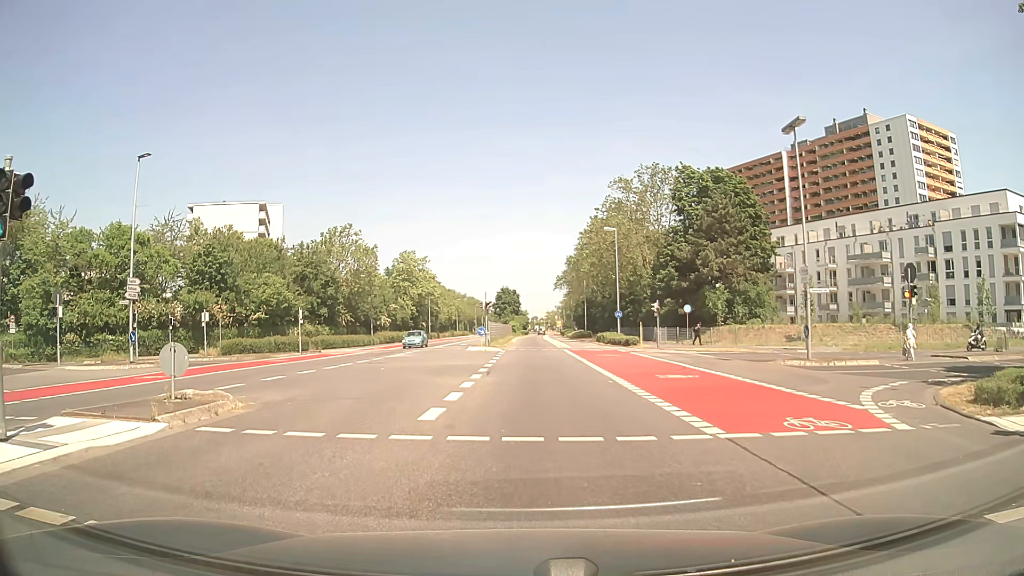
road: secondary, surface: asphalt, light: Day
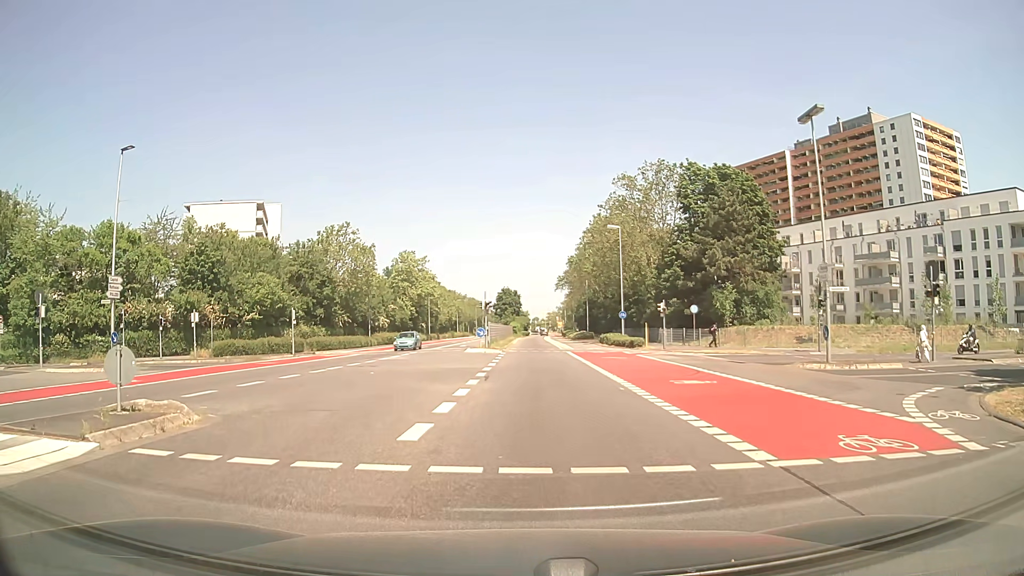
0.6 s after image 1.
(0.0, +1.9) m; -2°
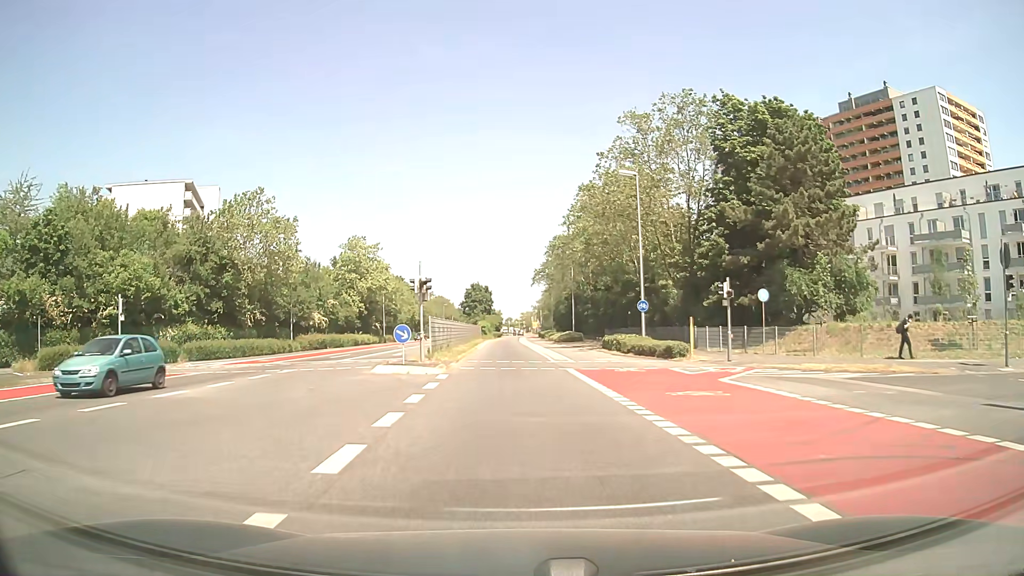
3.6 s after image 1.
(+1.1, +20.9) m; +4°
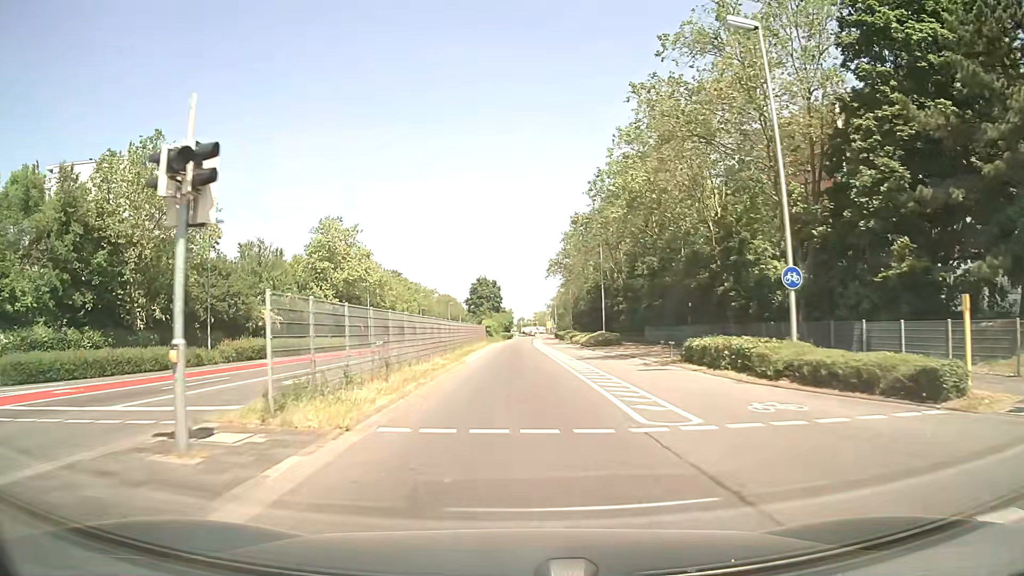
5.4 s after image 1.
(-0.1, +20.2) m; -1°
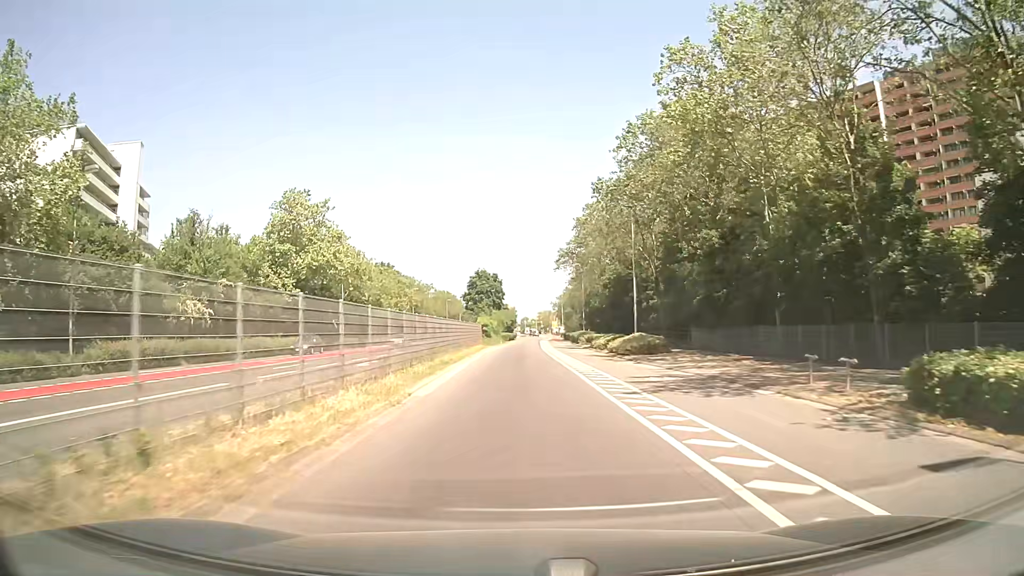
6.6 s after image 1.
(0.0, +16.2) m; 0°
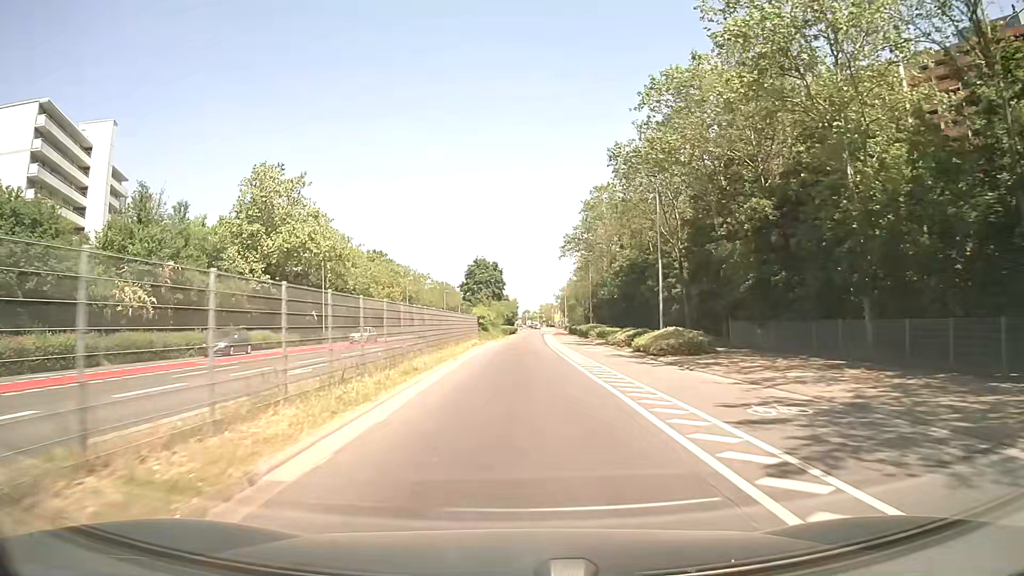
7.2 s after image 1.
(0.0, +8.6) m; 0°
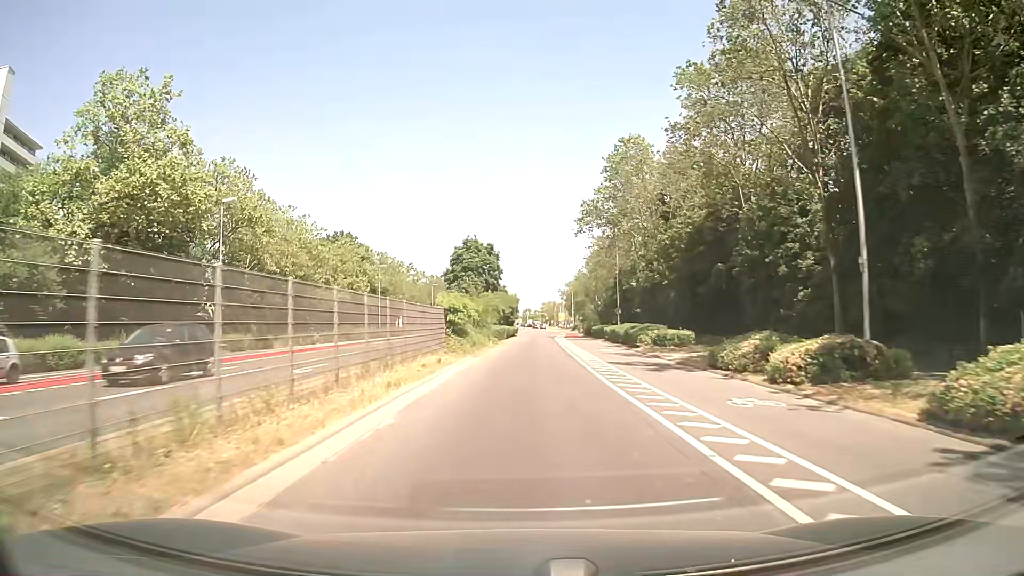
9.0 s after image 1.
(0.0, +25.3) m; 0°
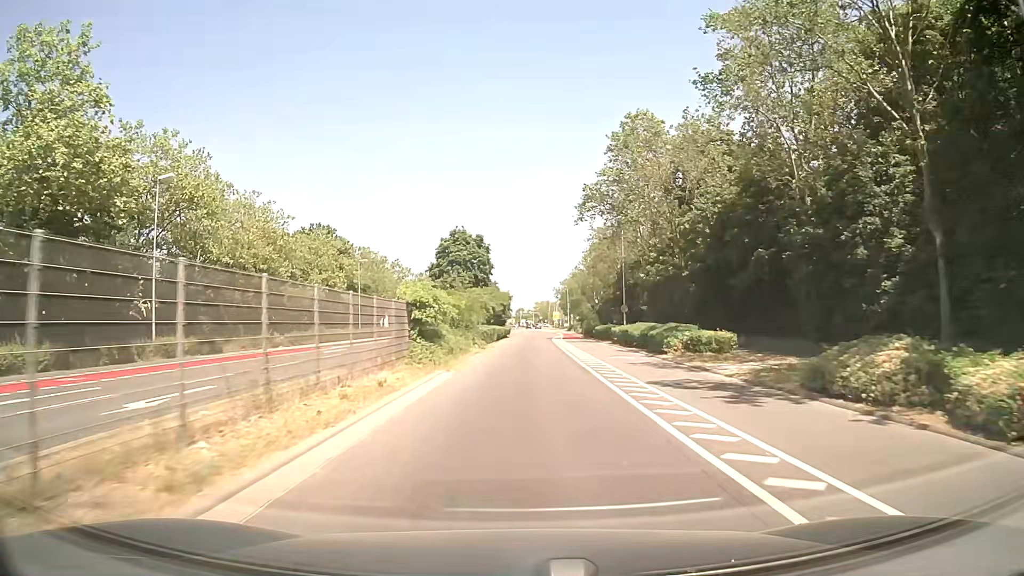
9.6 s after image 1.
(0.0, +8.3) m; +1°
(0, +10) (0, +20) (0, +30) (+1, +40) (+1, +50) (+1, +60) (+1, +70) (+2, +80) (+2, +90) (+2, +100) m
